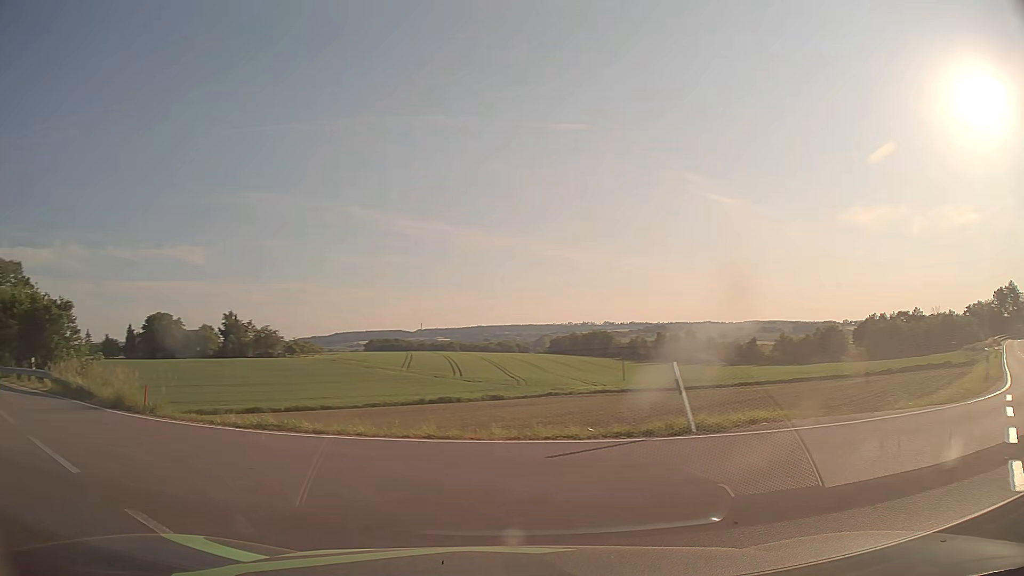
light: Day
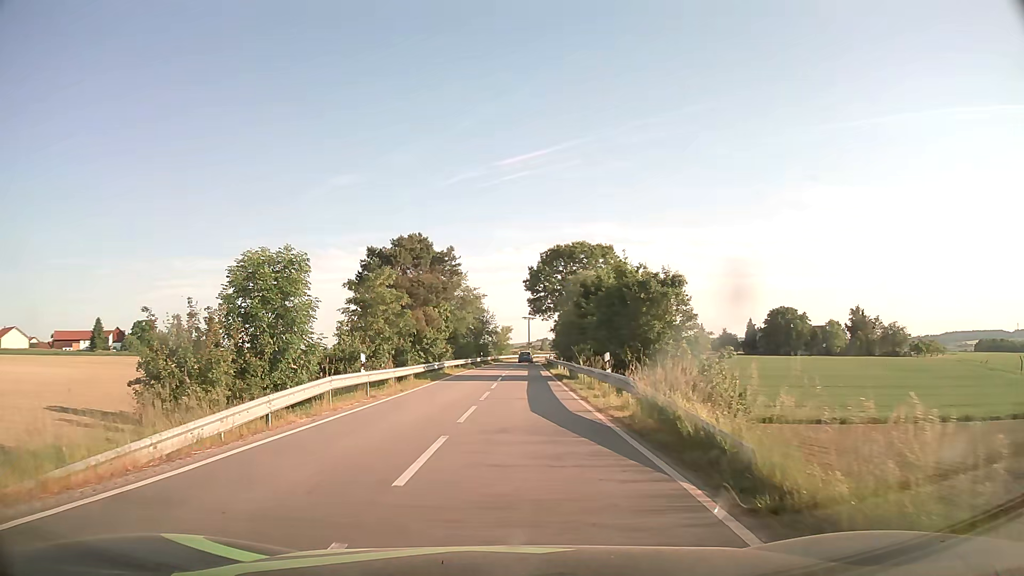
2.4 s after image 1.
(-7.2, +11.6) m; -53°
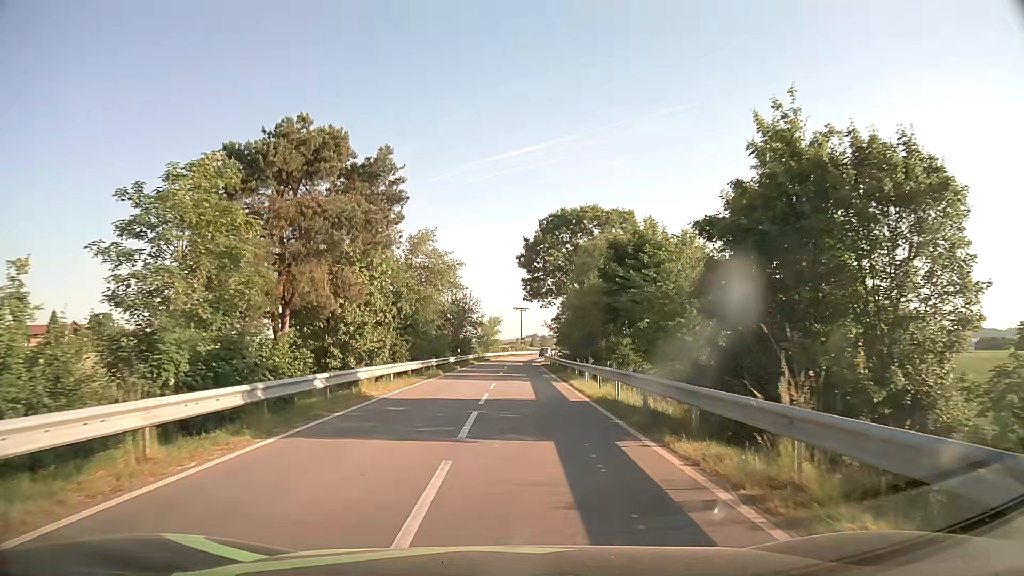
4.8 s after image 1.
(+0.2, +21.3) m; +1°
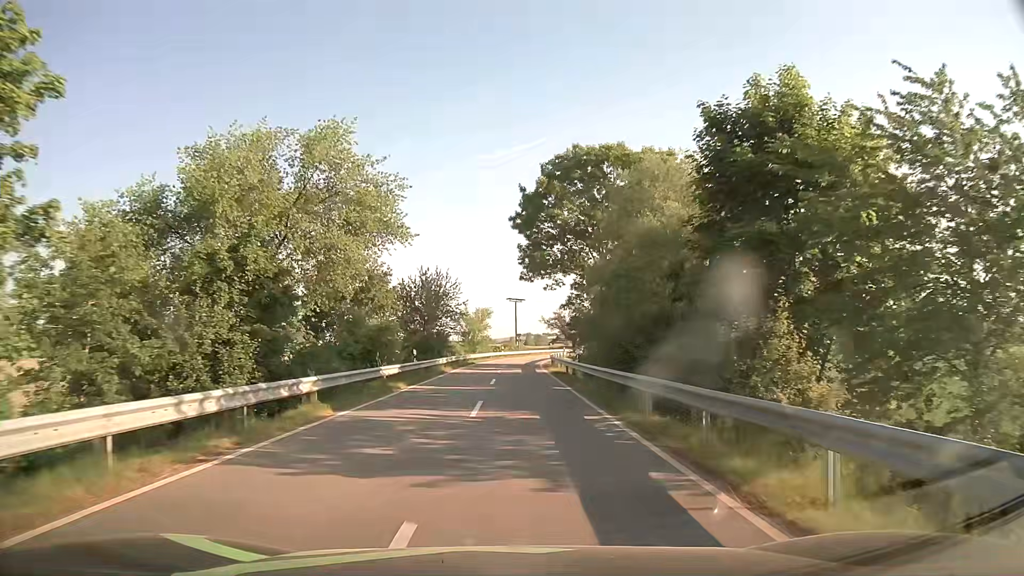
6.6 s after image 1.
(+0.2, +21.2) m; +1°
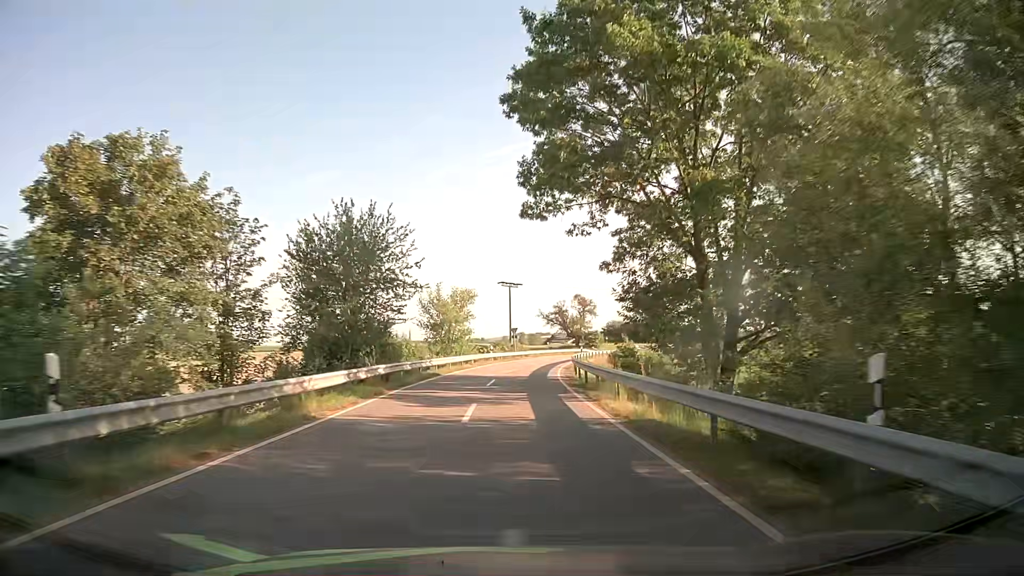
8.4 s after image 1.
(-0.1, +25.2) m; 0°
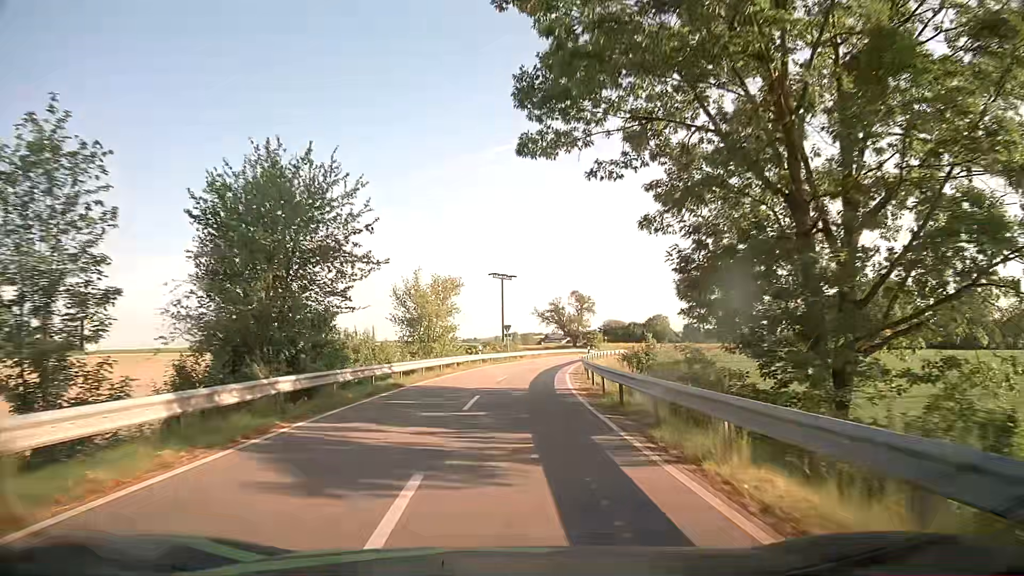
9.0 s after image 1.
(0.0, +9.2) m; +1°
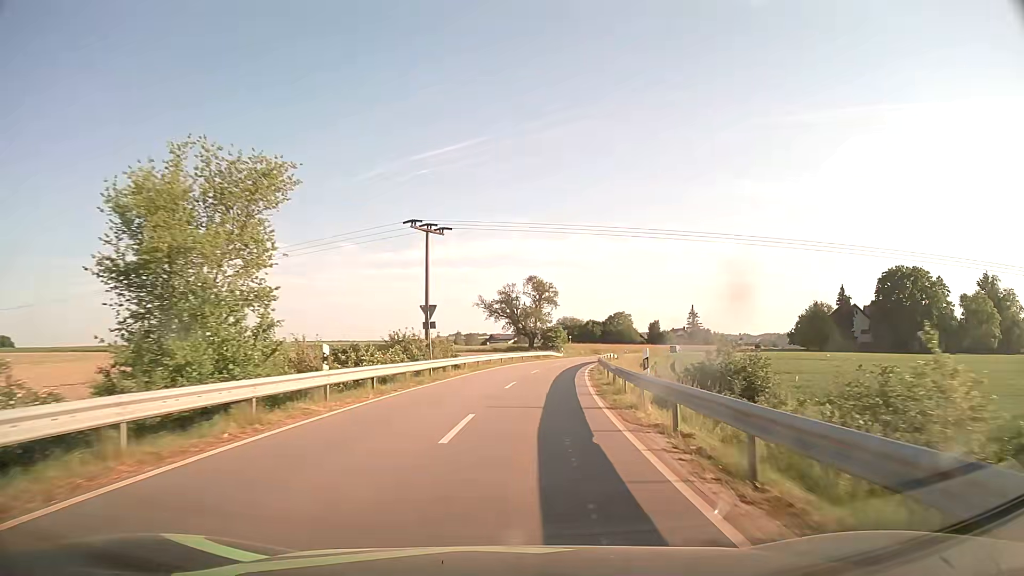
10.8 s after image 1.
(+0.8, +29.6) m; +5°
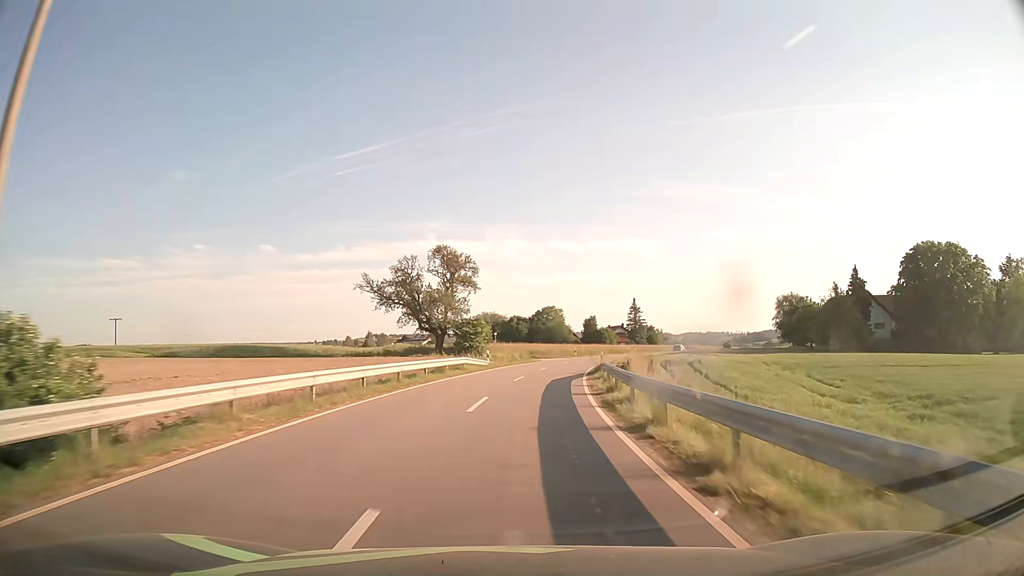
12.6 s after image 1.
(+2.0, +32.2) m; +7°
(0, +10) (+1, +20) (+2, +30) (+3, +40) (+5, +50) (+7, +59) (+10, +69) (+12, +79) (+16, +88) (+19, +97) m
